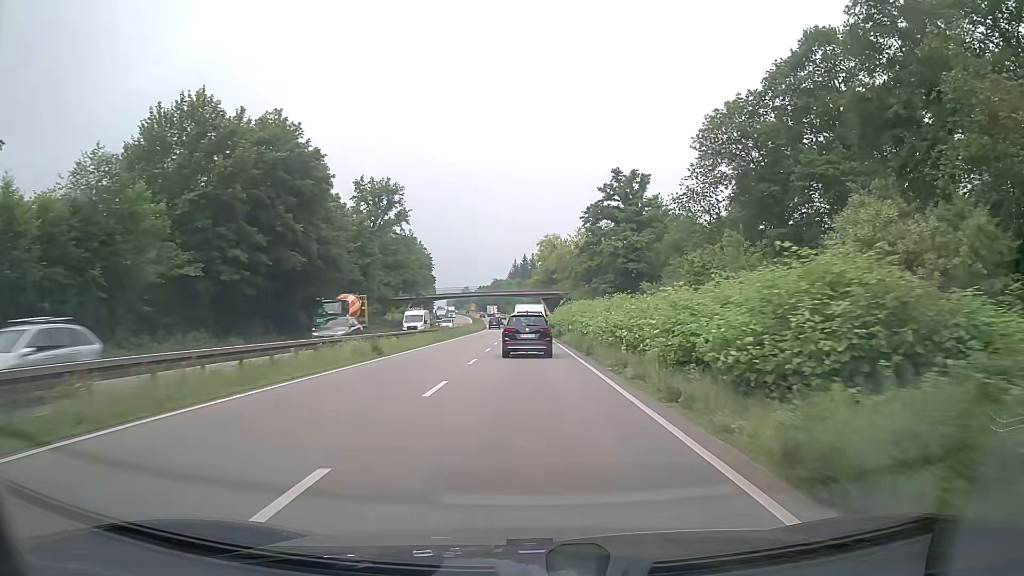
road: trunk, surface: asphalt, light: Day
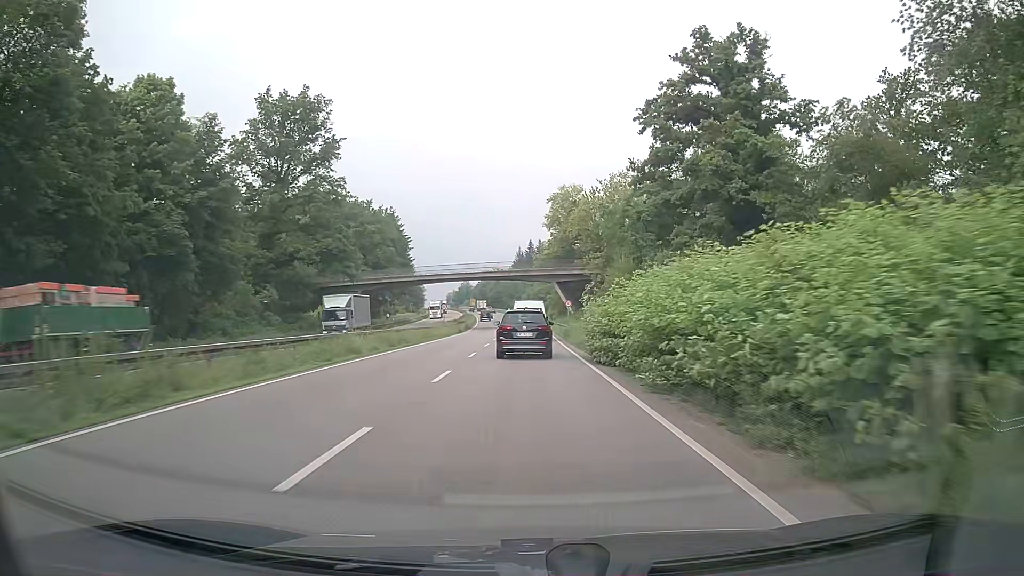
(-0.2, +42.8) m; -1°
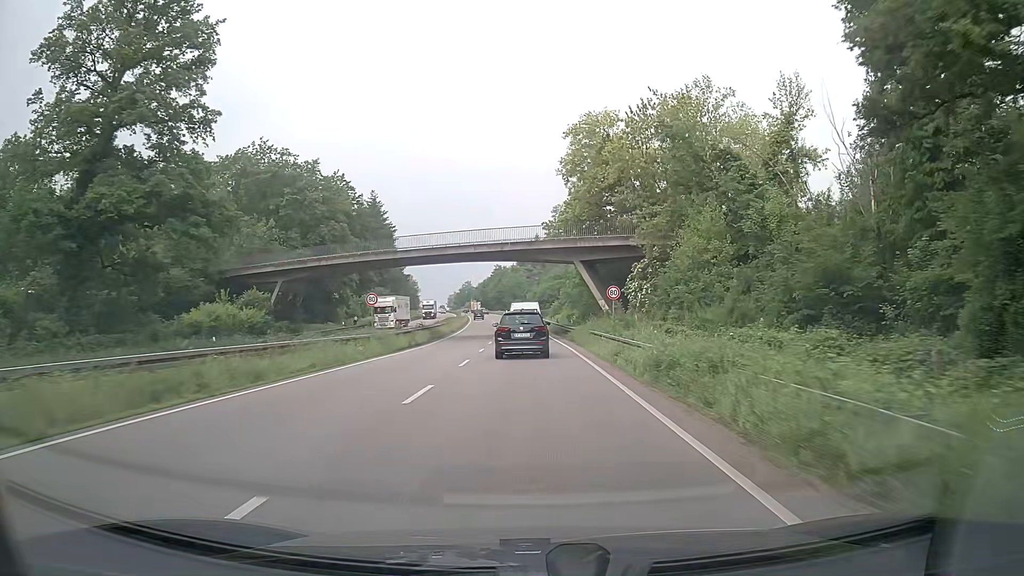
(-0.1, +30.2) m; -1°
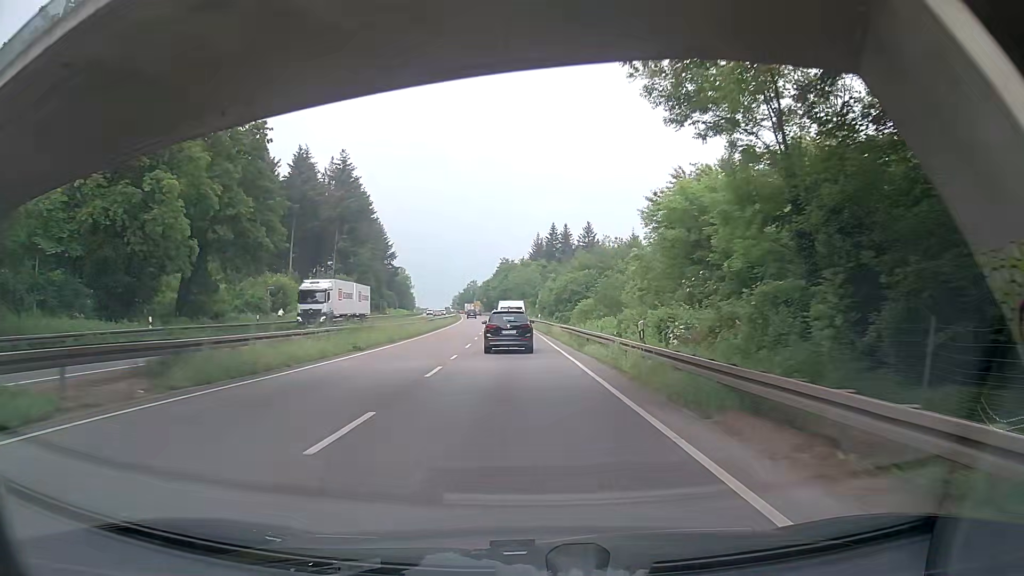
(-0.2, +40.6) m; 0°
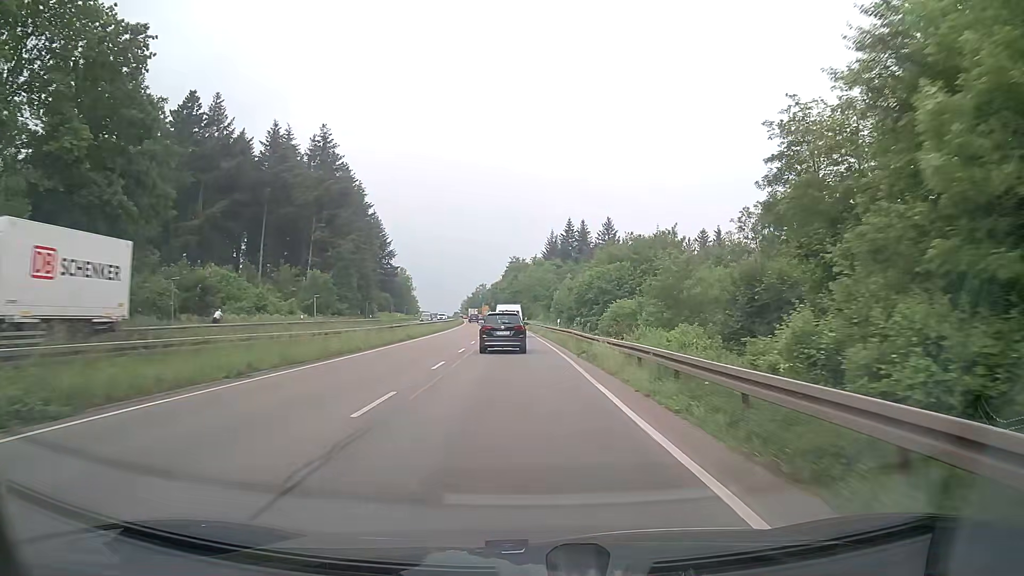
(-0.6, +20.7) m; -2°
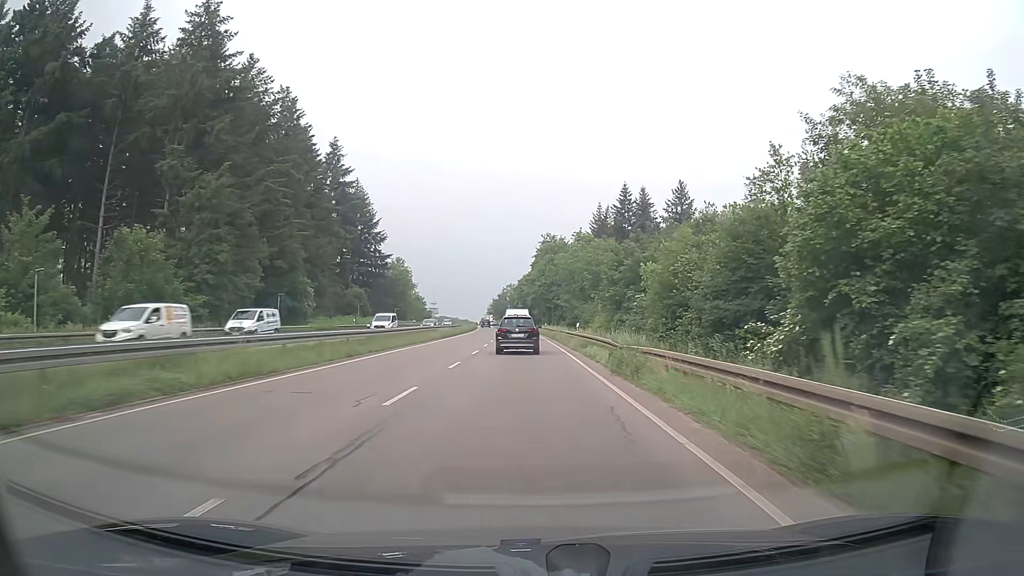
(-1.7, +53.0) m; -3°
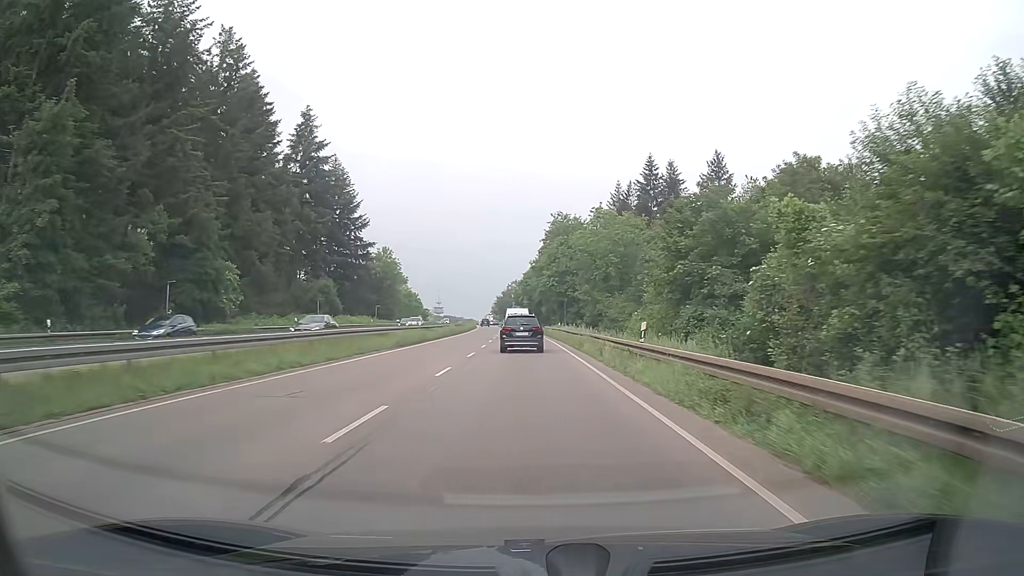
(-0.1, +21.6) m; -1°
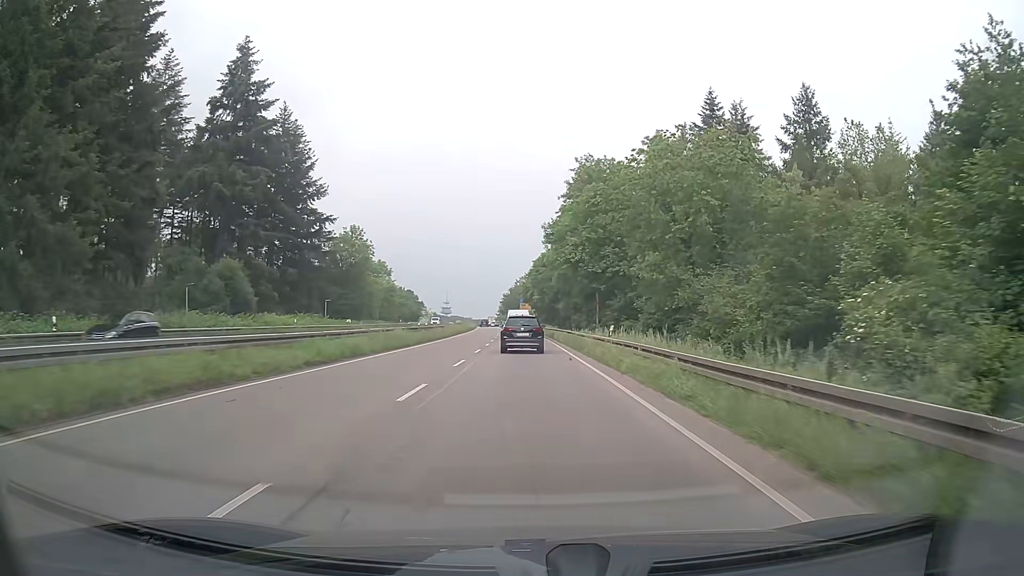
(-0.2, +32.5) m; -1°
(0, +10) (0, +20) (0, +30) (0, +40) (-1, +50) (-1, +60) (-1, +70) (-1, +80) (-2, +90) (-2, +100) m
